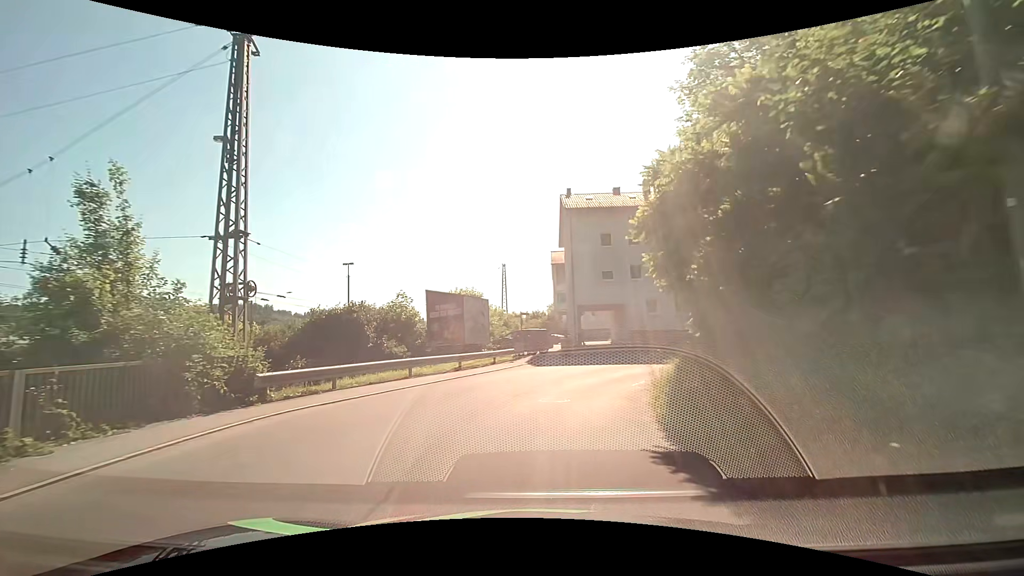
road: residential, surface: asphalt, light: Day
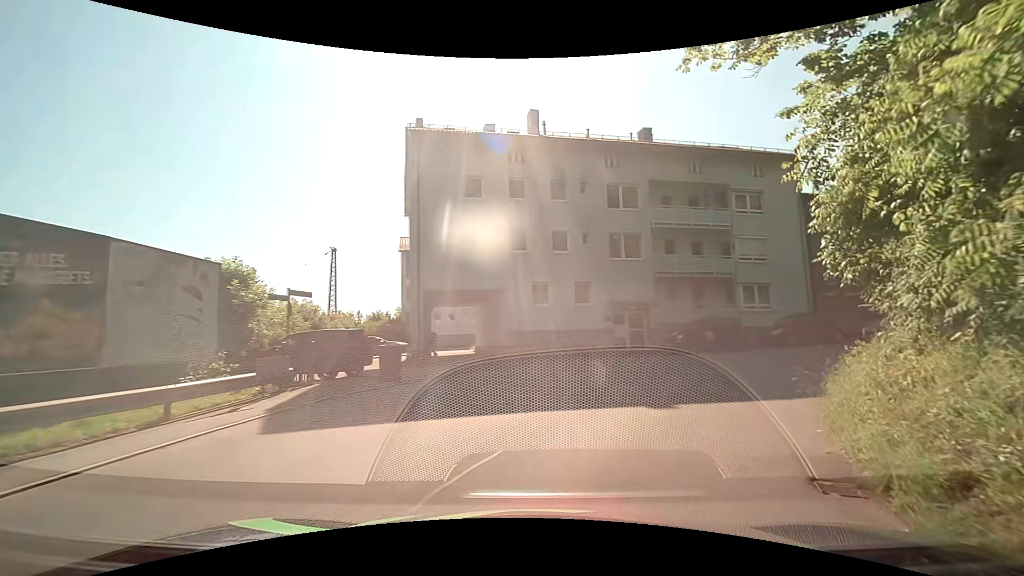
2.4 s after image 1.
(+1.5, +15.0) m; +18°
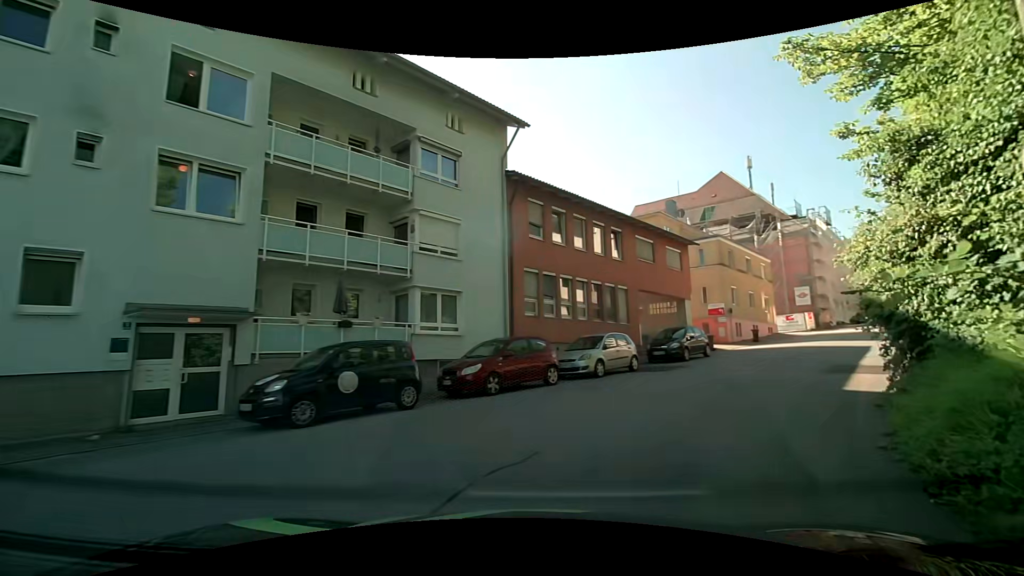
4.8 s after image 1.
(+3.5, +12.5) m; +35°
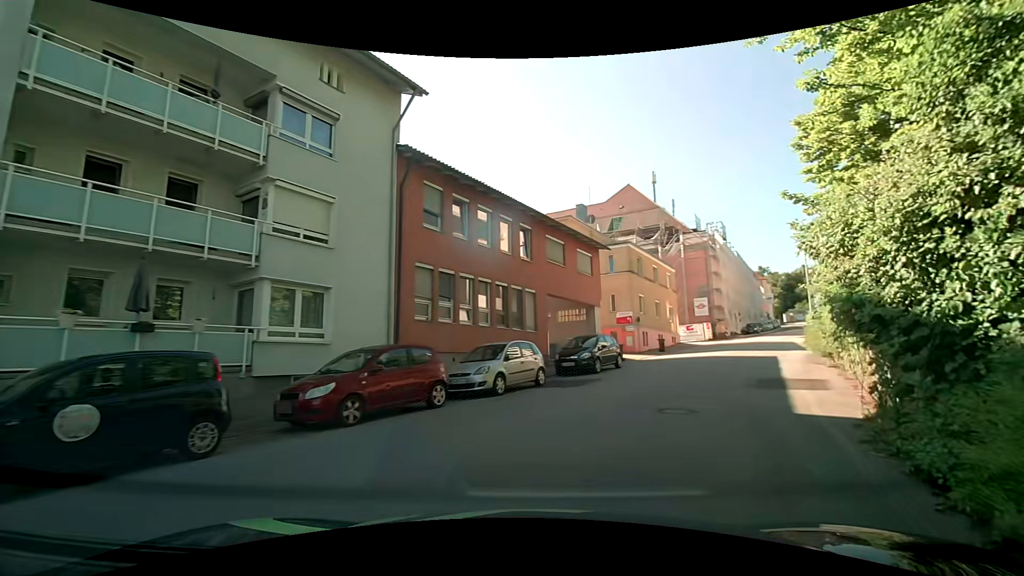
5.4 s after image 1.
(+0.3, +3.2) m; +9°
(+3, +10) (+7, +18) (+12, +27) (+17, +36) (+22, +44) (+27, +53) (+33, +61) (+38, +70) (+43, +78) (+49, +87) m
